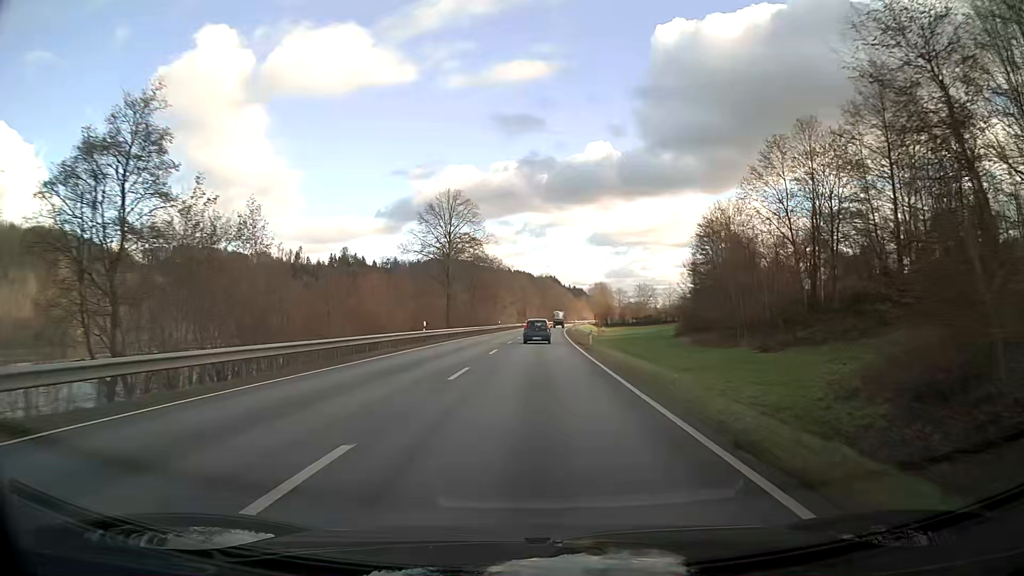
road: primary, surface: asphalt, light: Day
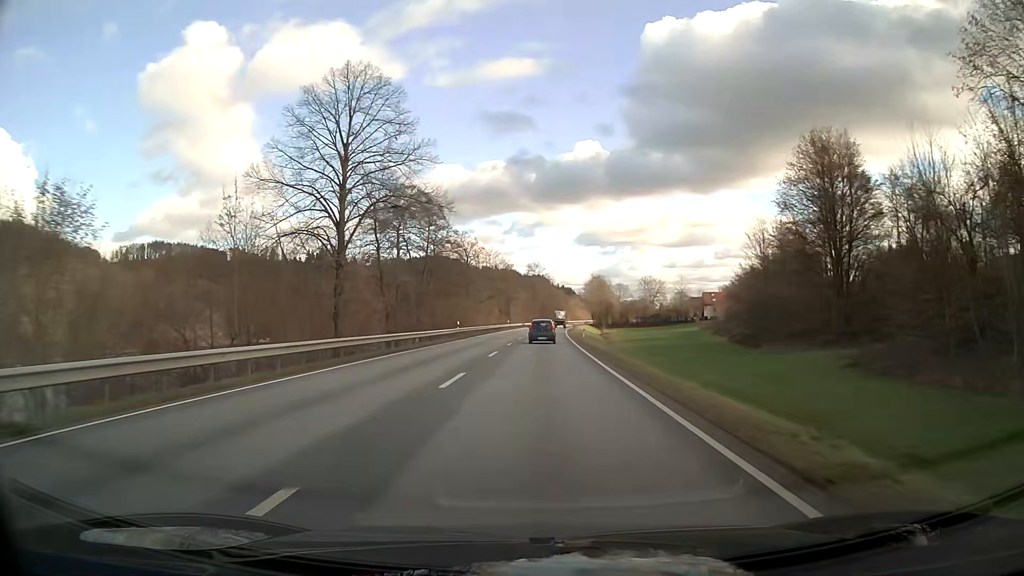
(+0.4, +38.2) m; +1°
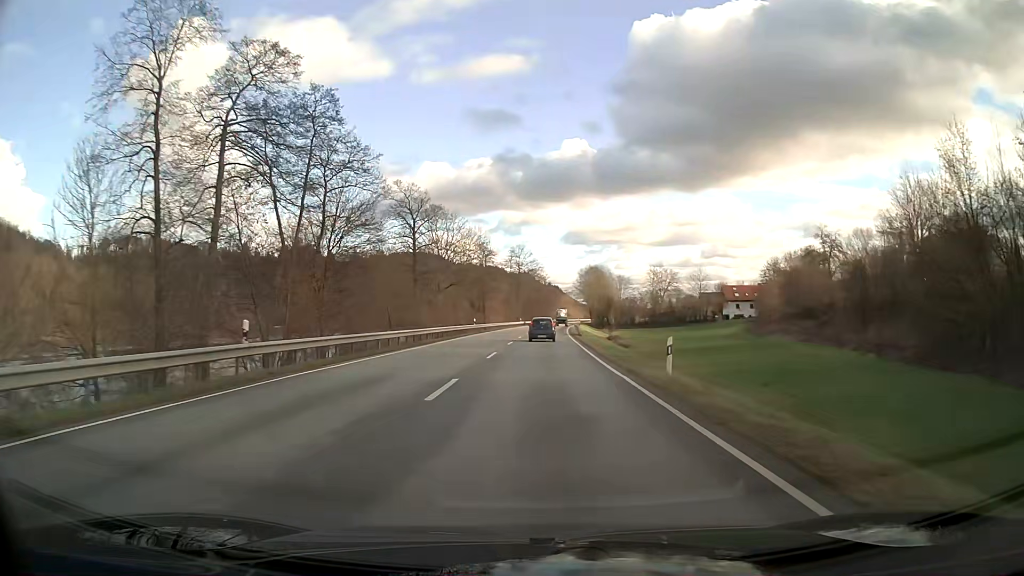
(+0.4, +38.6) m; +1°
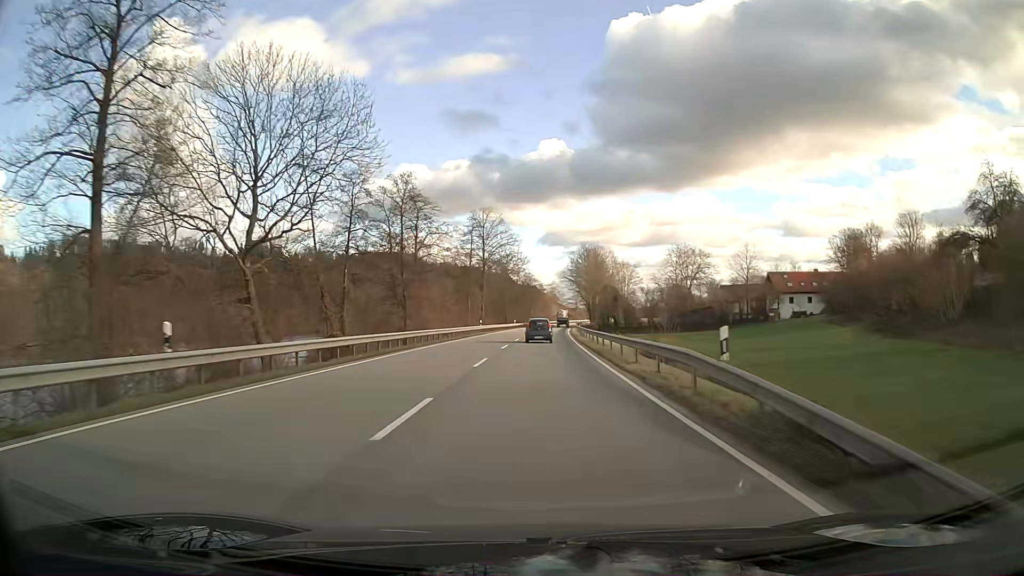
(+0.7, +52.1) m; +2°
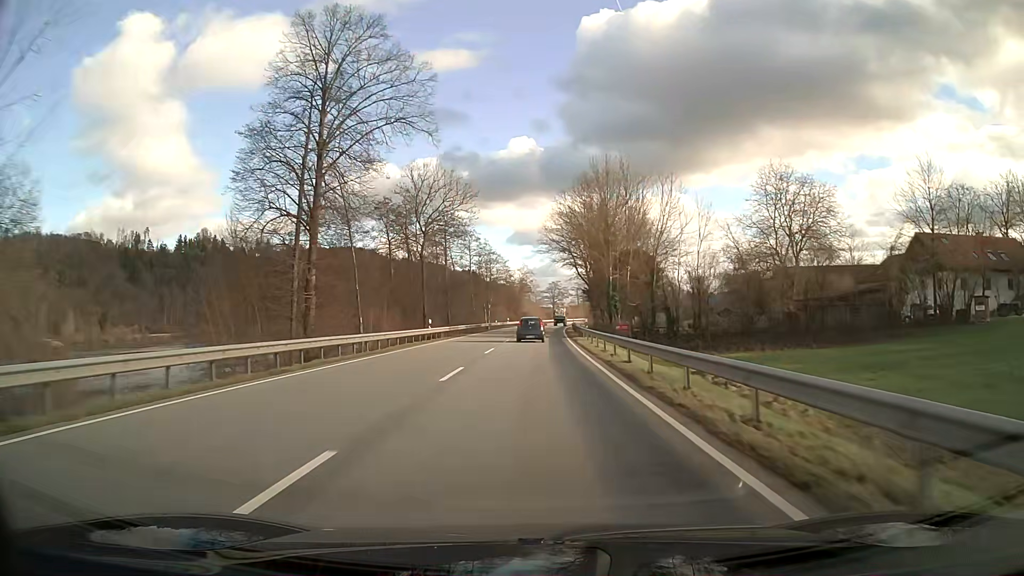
(+1.5, +65.0) m; +3°
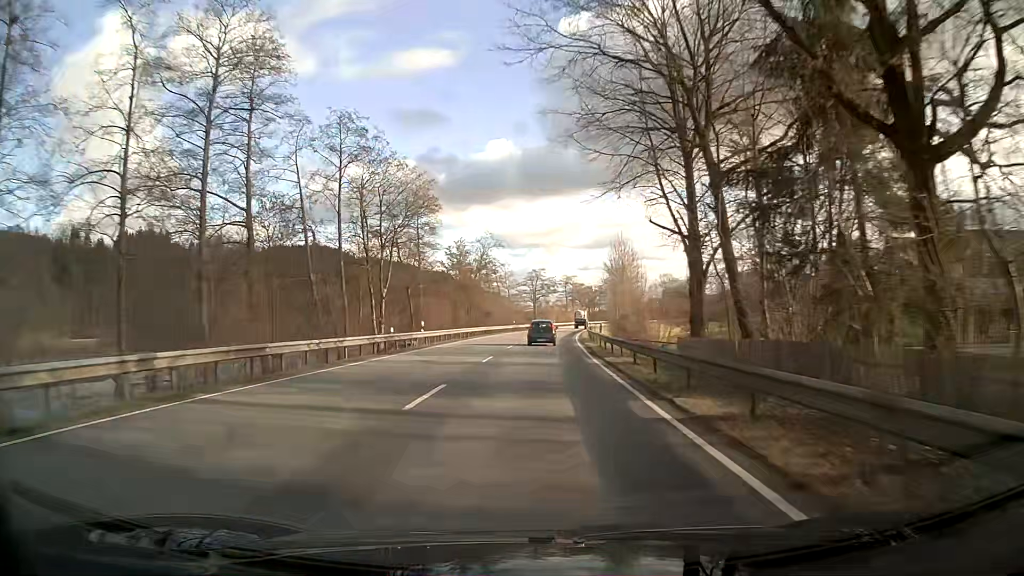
(+1.1, +64.1) m; +2°
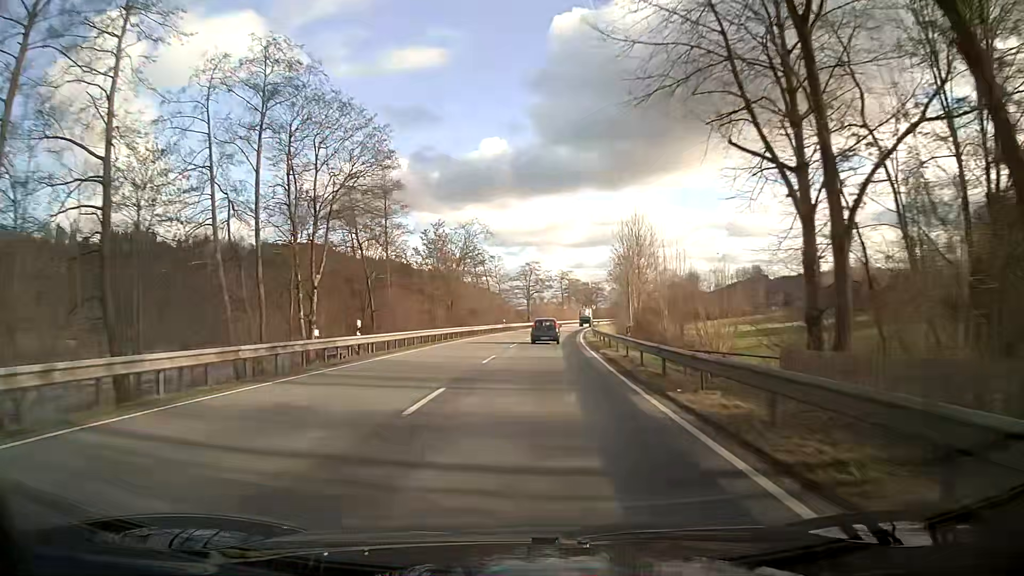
(+0.1, +12.7) m; +1°
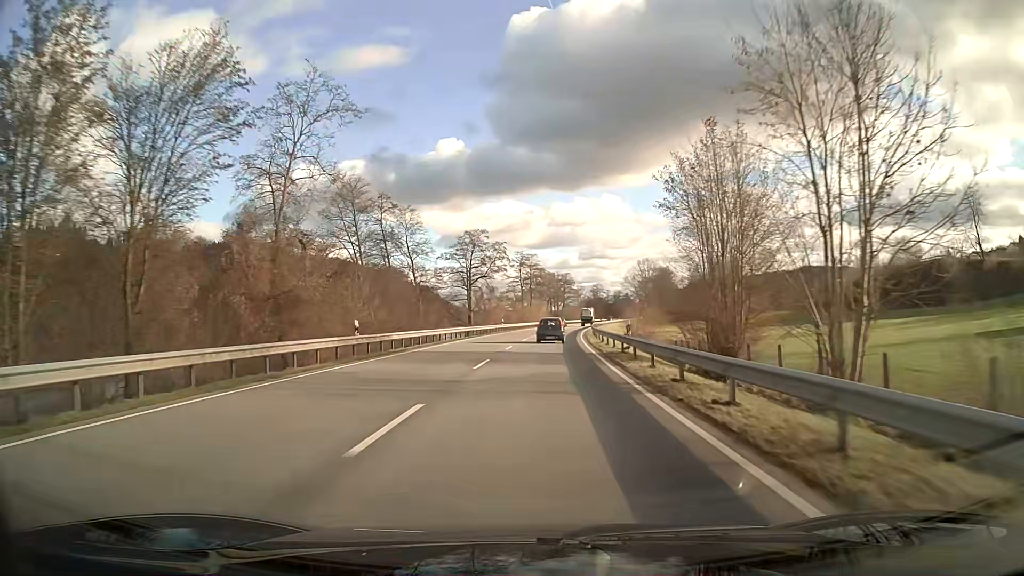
(+1.6, +50.5) m; +4°
